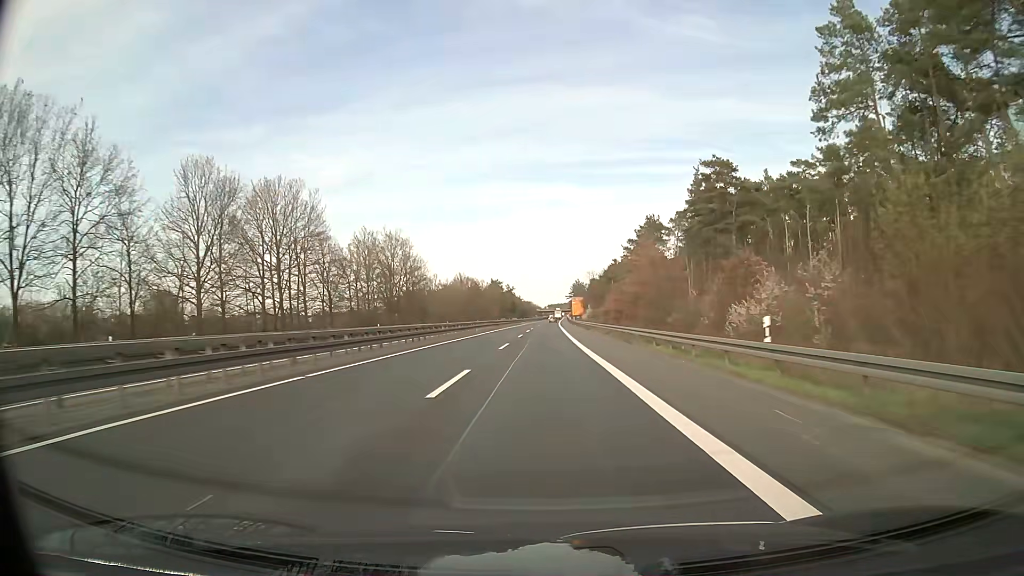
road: trunk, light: Day
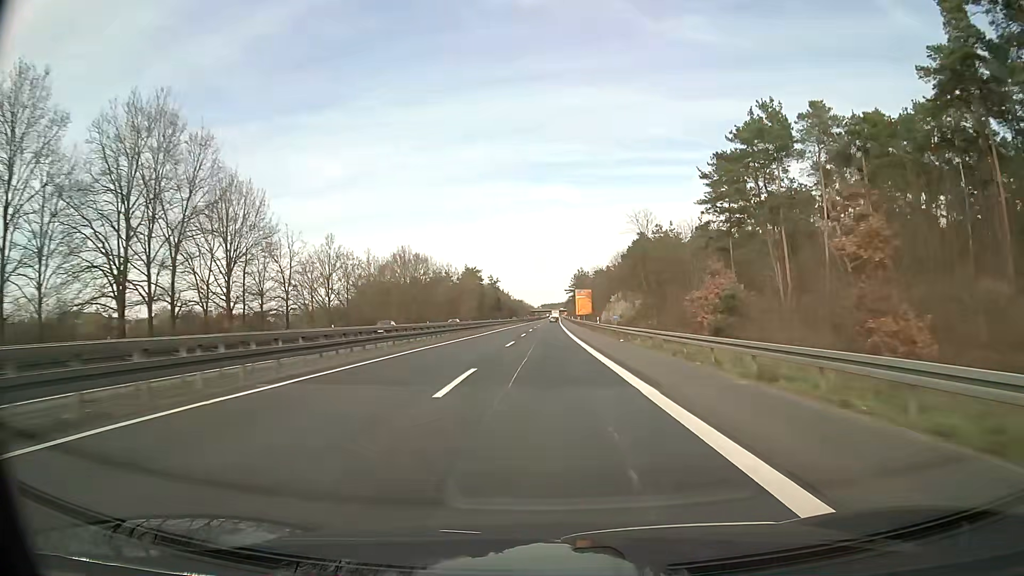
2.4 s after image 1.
(+0.3, +69.7) m; +1°
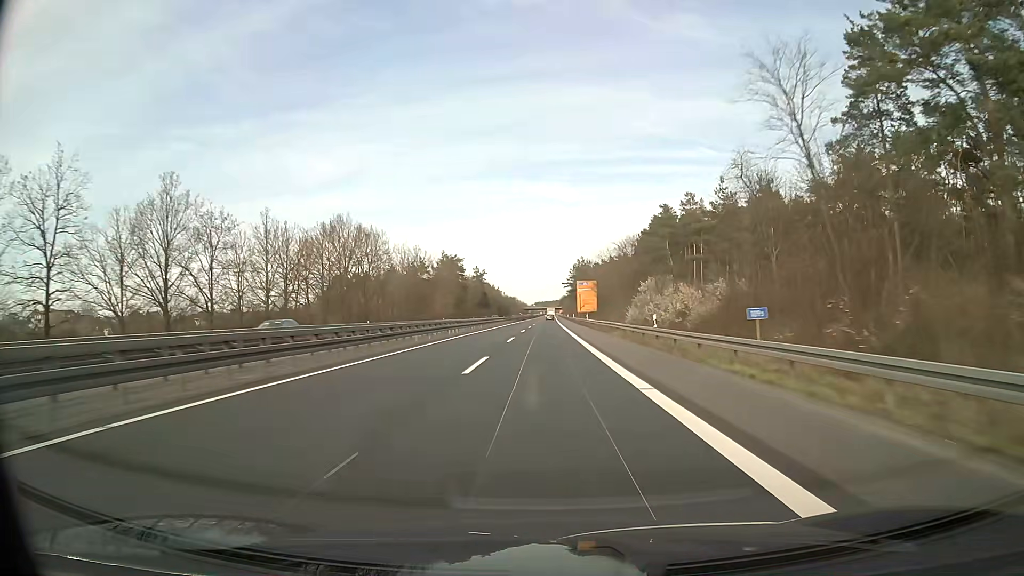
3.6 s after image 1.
(0.0, +34.8) m; 0°
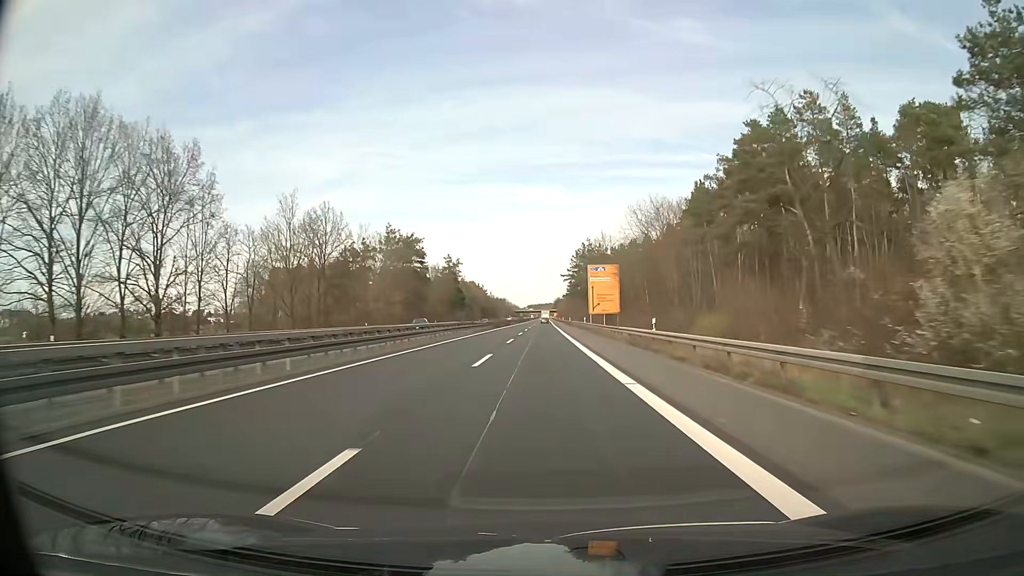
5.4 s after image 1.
(+0.3, +52.2) m; +1°
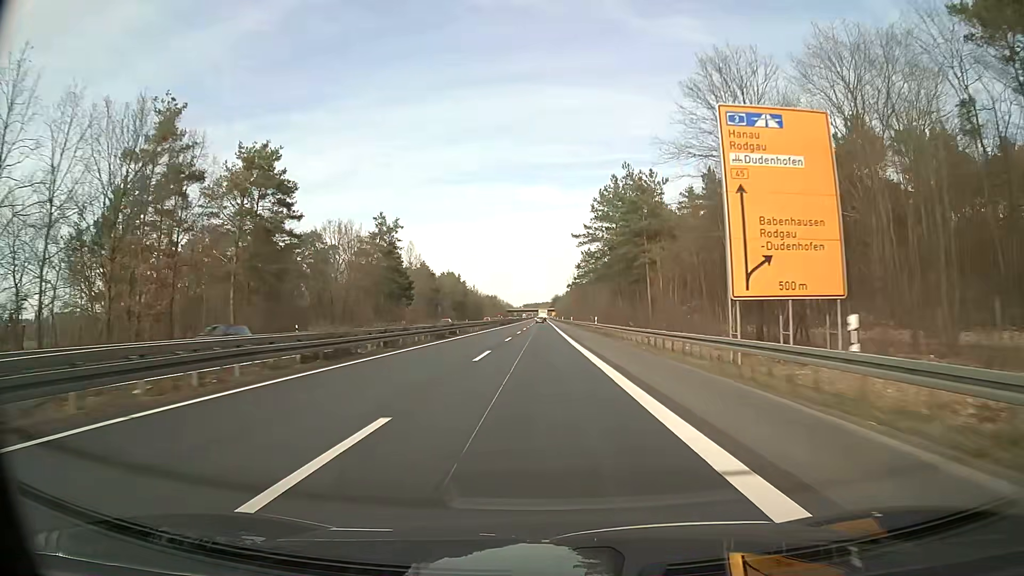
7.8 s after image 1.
(+0.1, +69.6) m; 0°
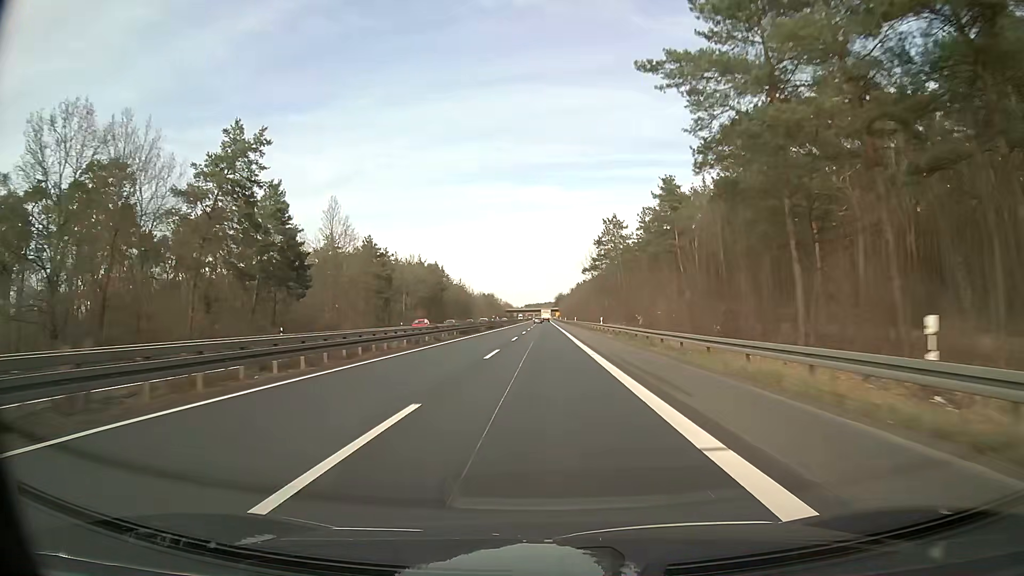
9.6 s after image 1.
(-0.1, +52.3) m; 0°
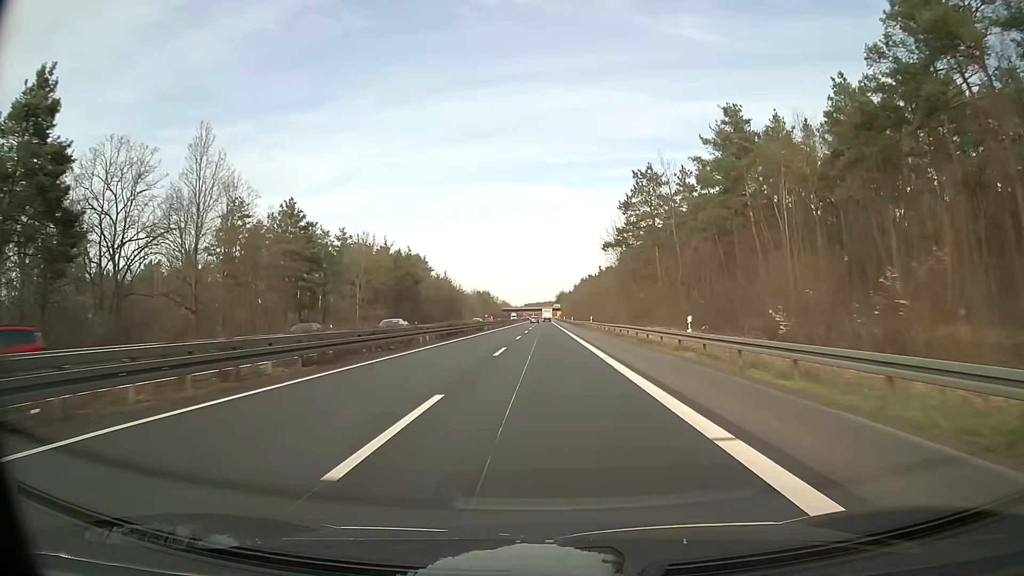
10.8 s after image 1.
(0.0, +34.9) m; 0°
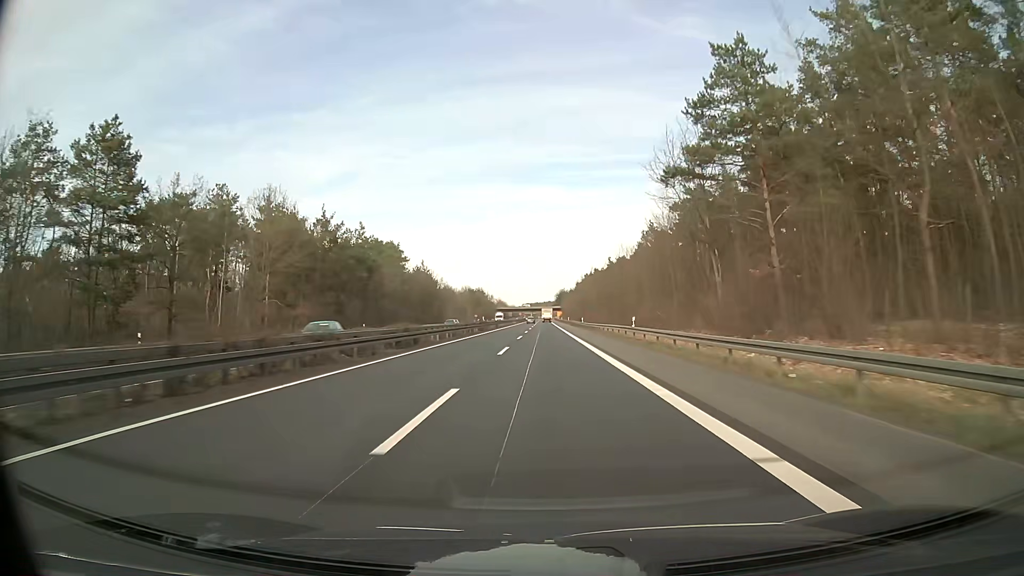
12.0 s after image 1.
(0.0, +34.9) m; 0°
(0, +10) (0, +20) (0, +30) (0, +40) (0, +50) (0, +60) (0, +70) (0, +80) (0, +90) (0, +100) m
